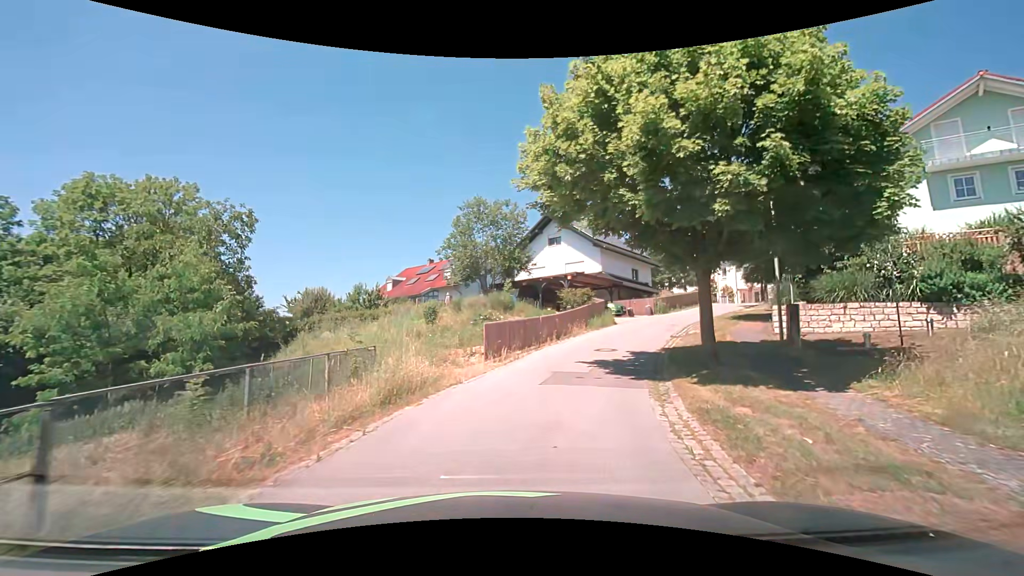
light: Day
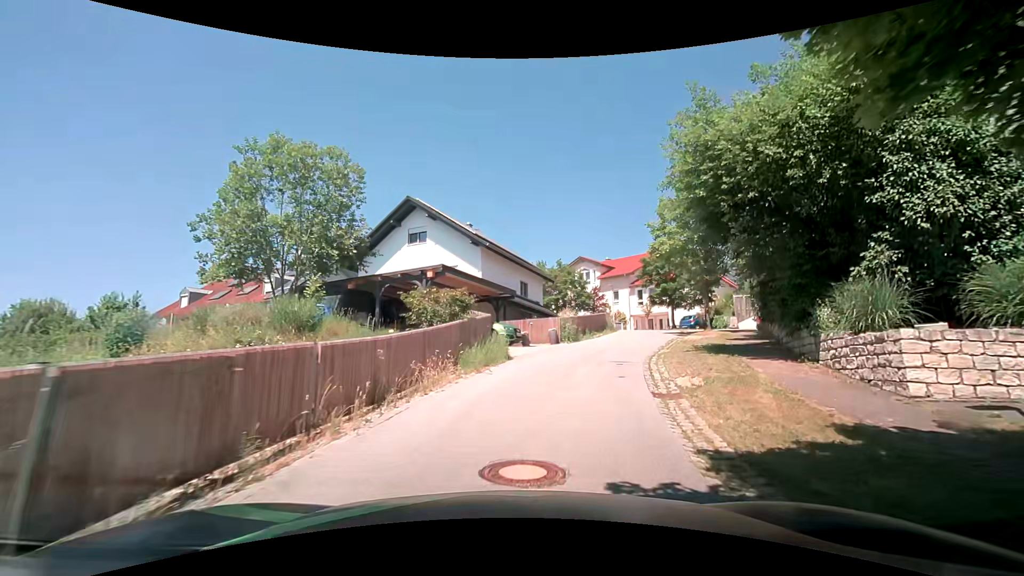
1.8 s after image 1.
(+1.7, +13.0) m; +14°
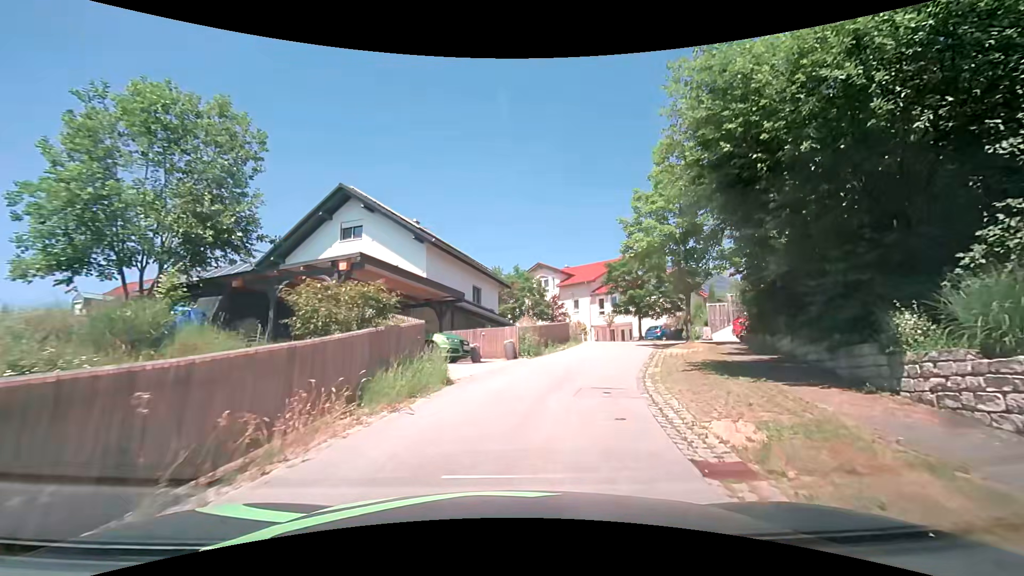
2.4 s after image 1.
(+0.2, +4.2) m; +6°
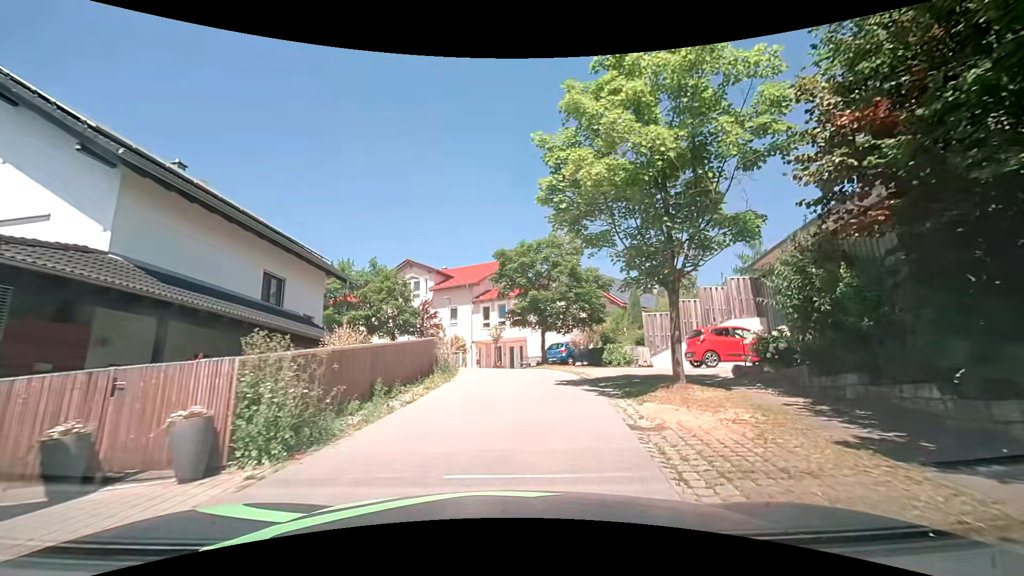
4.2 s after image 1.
(+1.6, +12.2) m; +14°
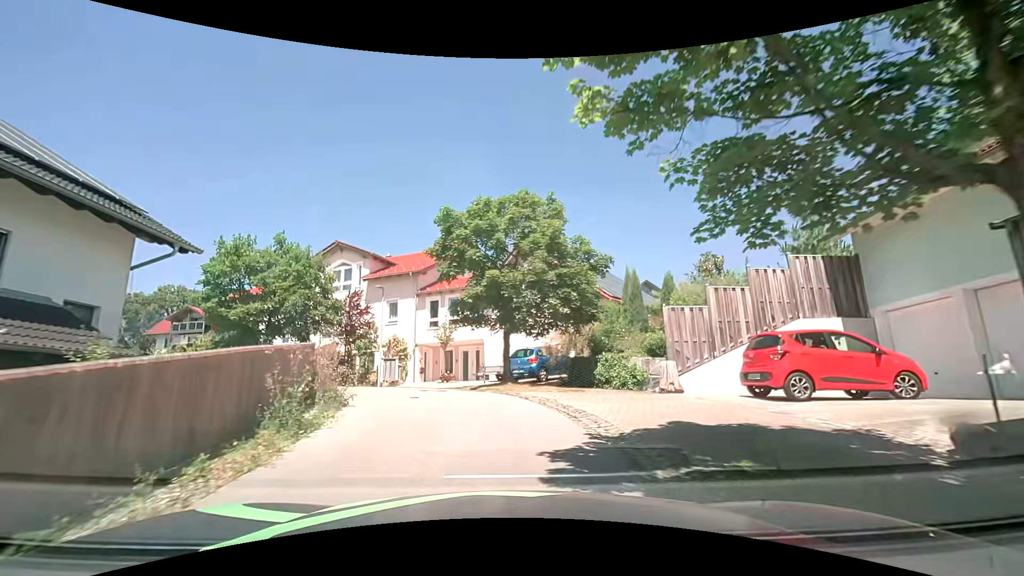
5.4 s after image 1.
(+0.4, +8.2) m; +6°
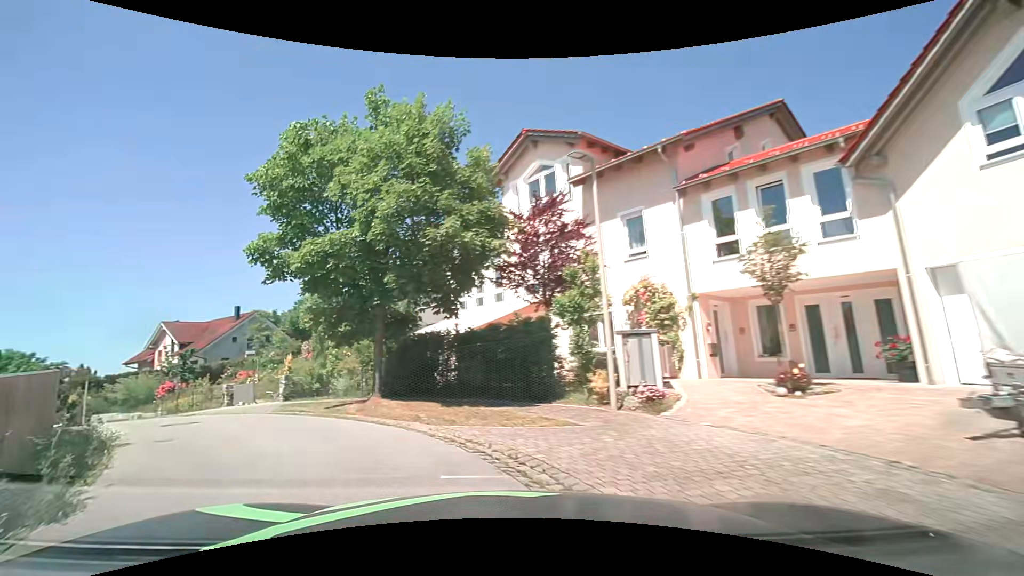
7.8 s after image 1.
(-2.5, +16.7) m; -29°
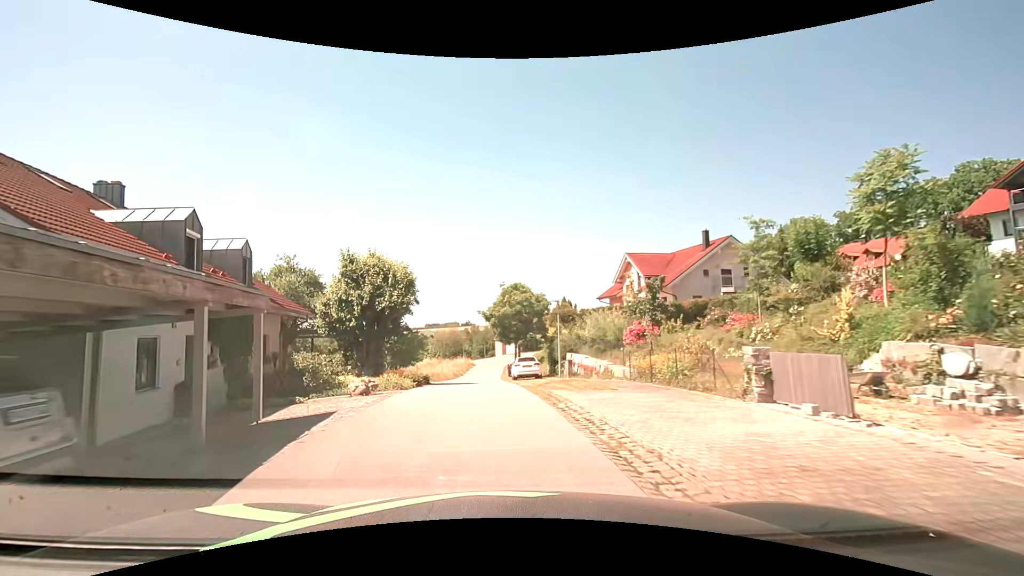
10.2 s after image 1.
(-8.2, +15.2) m; -51°
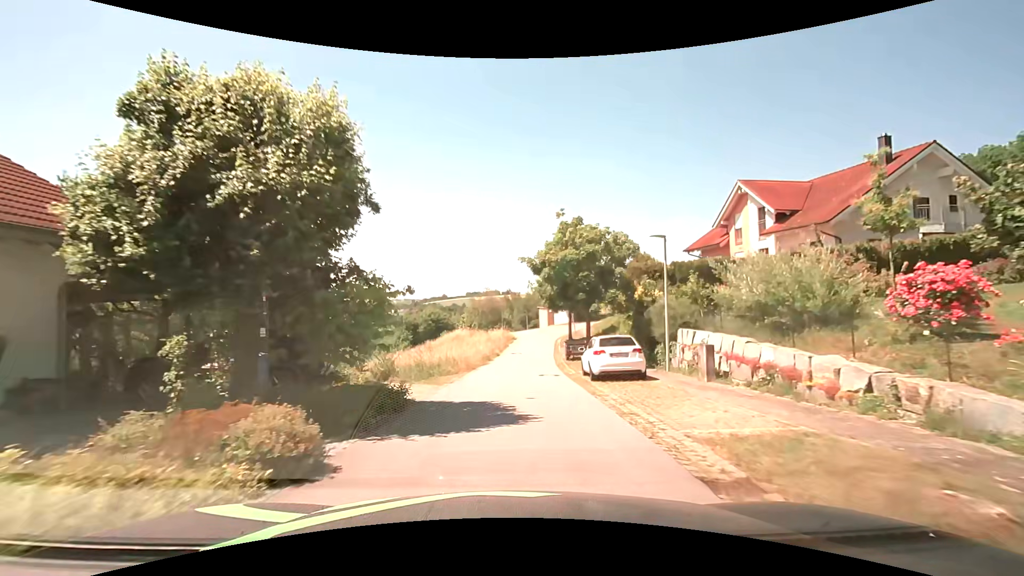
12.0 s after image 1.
(-0.6, +14.9) m; -4°
